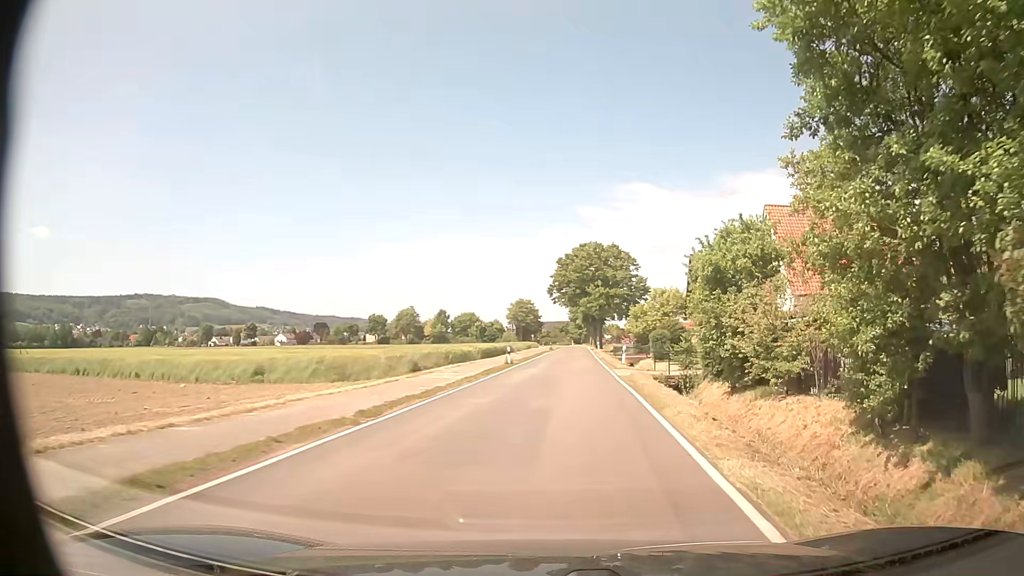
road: tertiary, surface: asphalt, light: Day
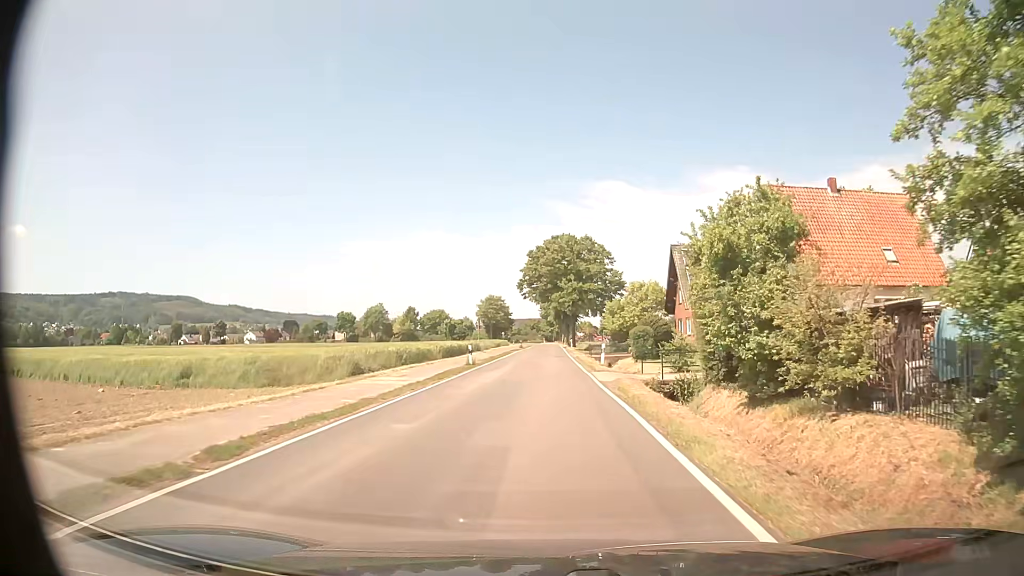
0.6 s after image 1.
(+0.1, +5.3) m; +1°
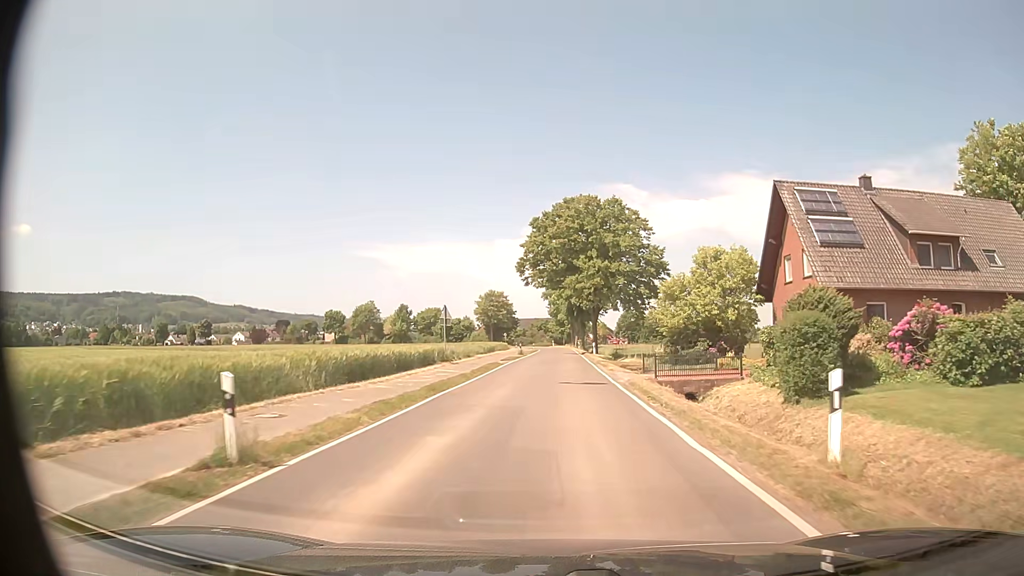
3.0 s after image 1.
(+0.3, +27.3) m; 0°
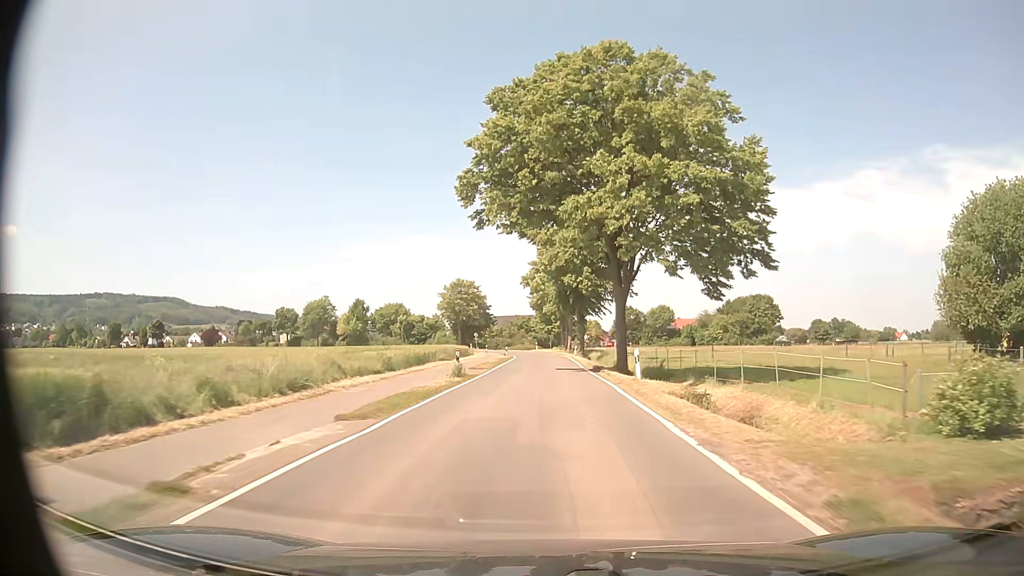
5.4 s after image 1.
(+0.5, +35.4) m; +1°
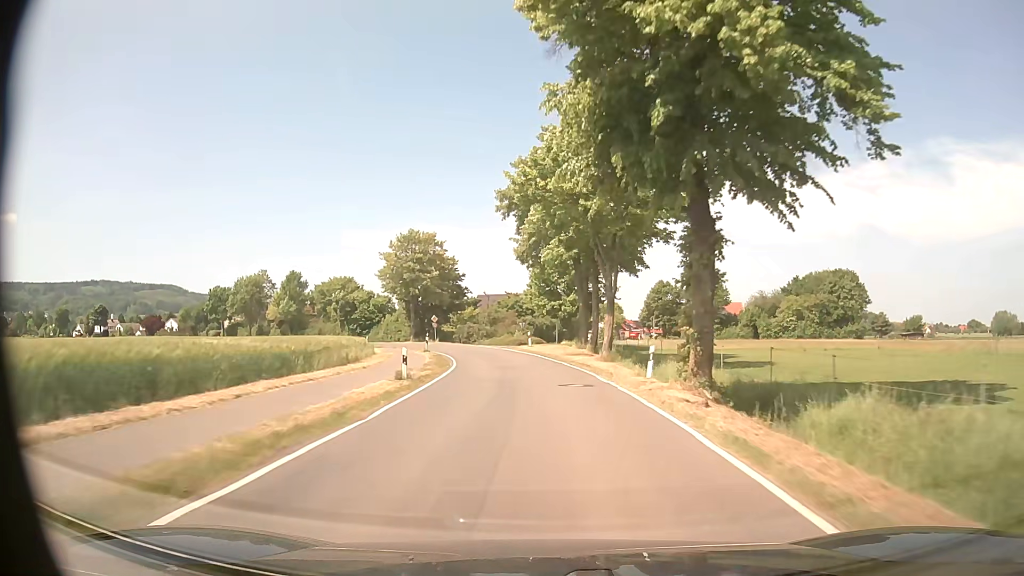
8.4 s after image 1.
(+0.1, +50.2) m; 0°
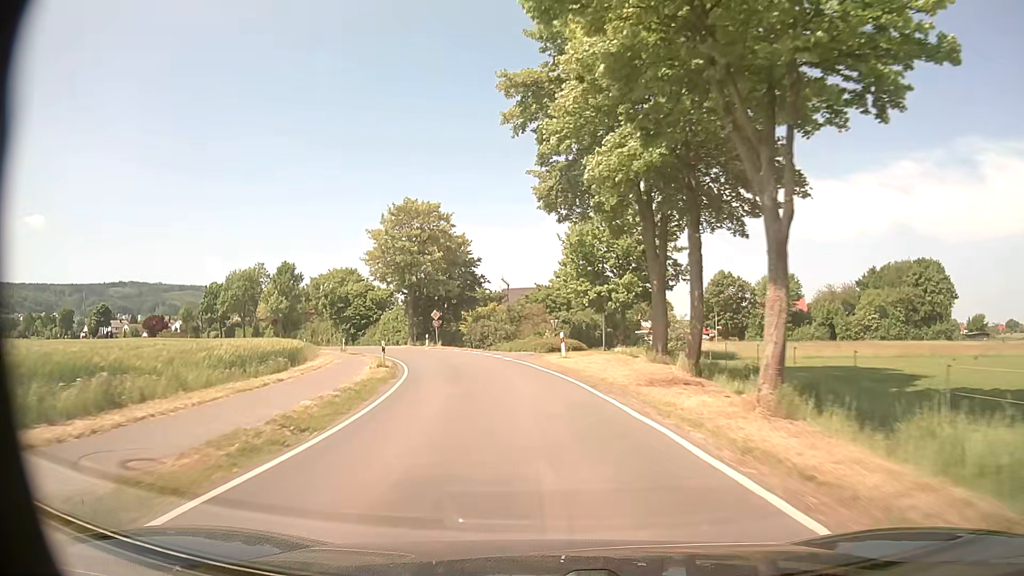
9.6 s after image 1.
(-0.4, +20.5) m; -3°
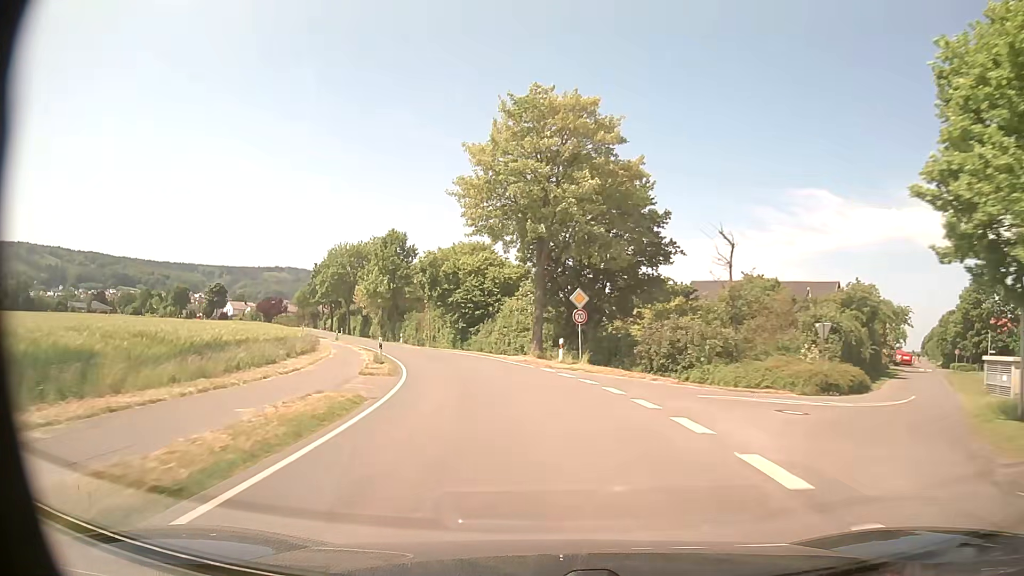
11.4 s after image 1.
(-3.5, +30.3) m; -14°
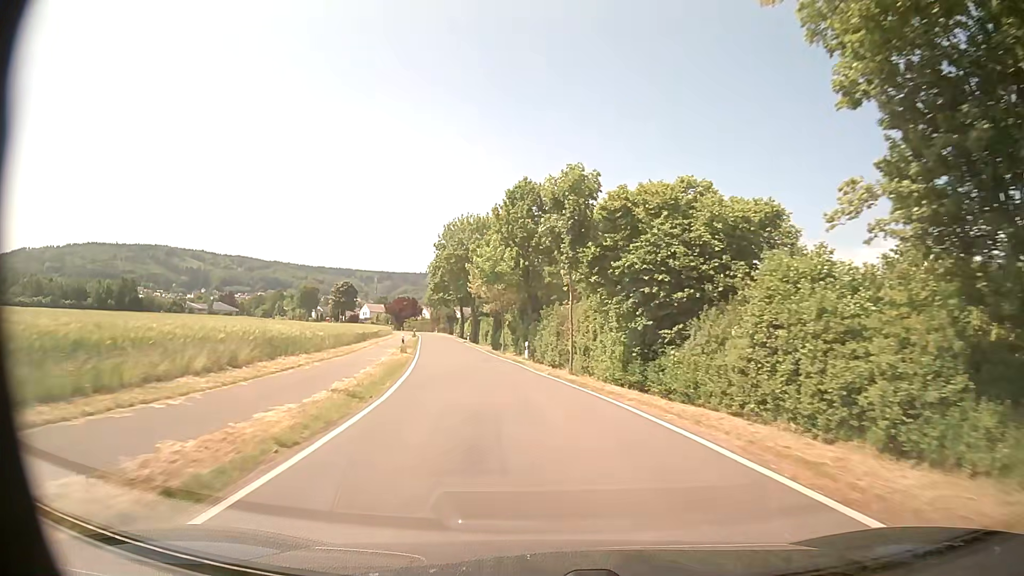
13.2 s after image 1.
(-4.0, +31.0) m; -14°
(0, +10) (-1, +20) (-3, +30) (-4, +40) (-6, +50) (-8, +59) (-10, +69) (-12, +79) (-13, +89) (-15, +99) m
